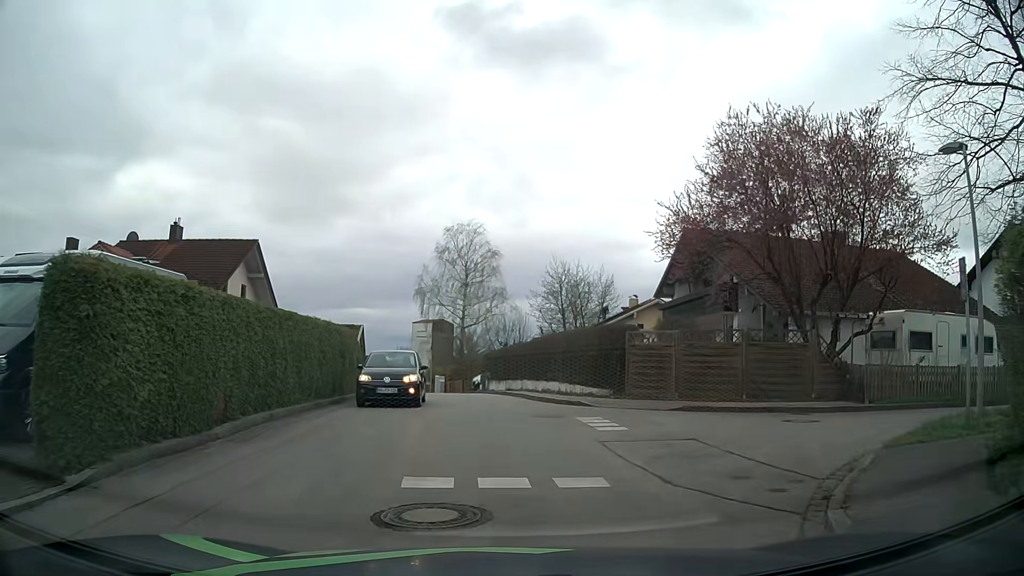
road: residential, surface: asphalt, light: Day
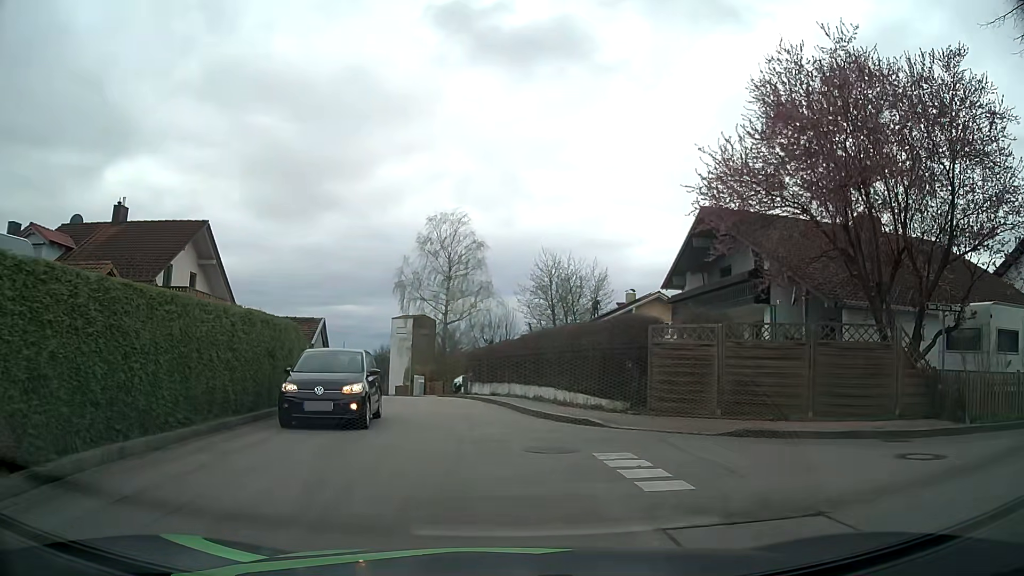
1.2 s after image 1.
(0.0, +4.8) m; 0°
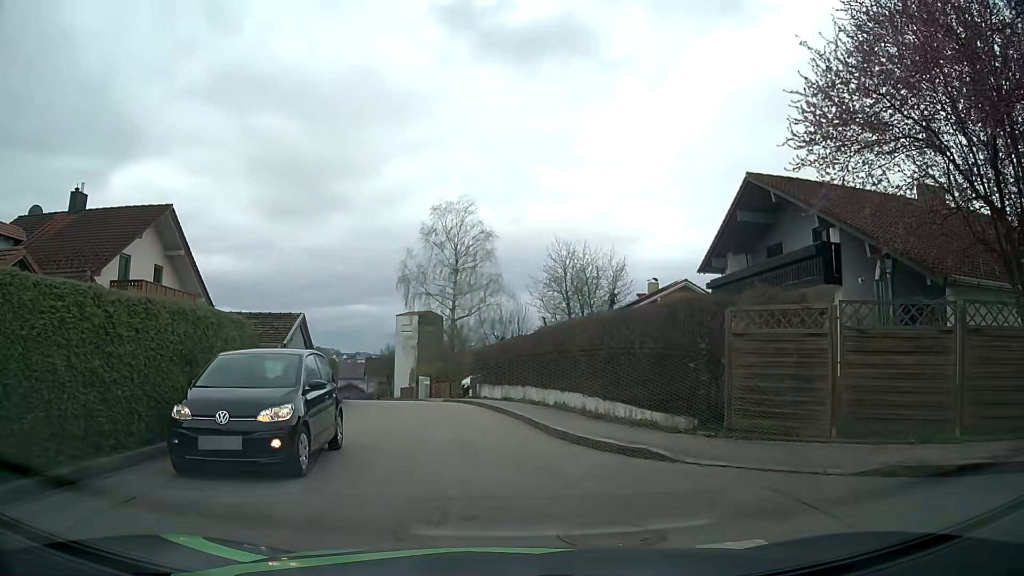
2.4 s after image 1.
(0.0, +4.6) m; 0°
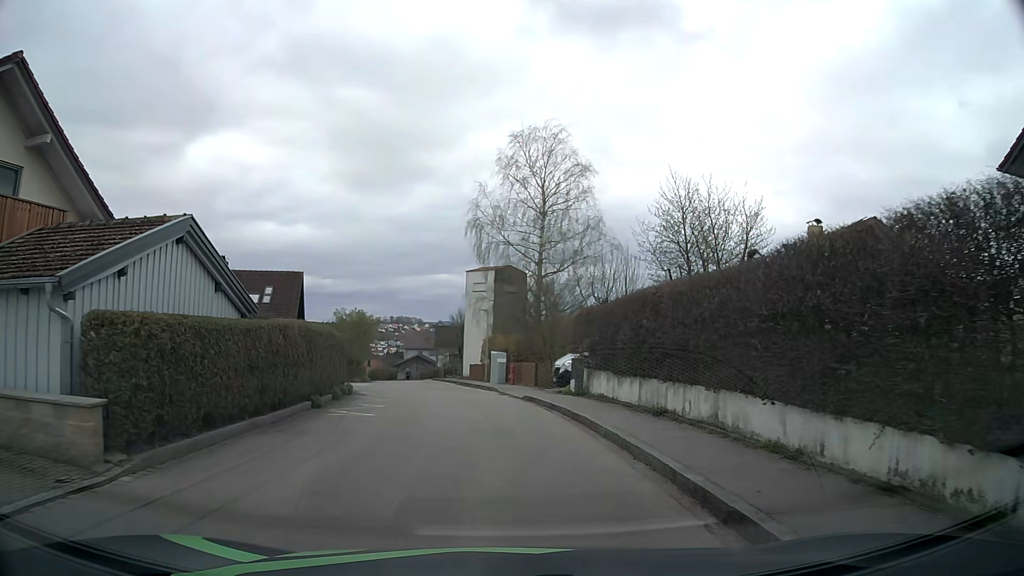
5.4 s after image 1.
(-1.3, +15.0) m; -8°
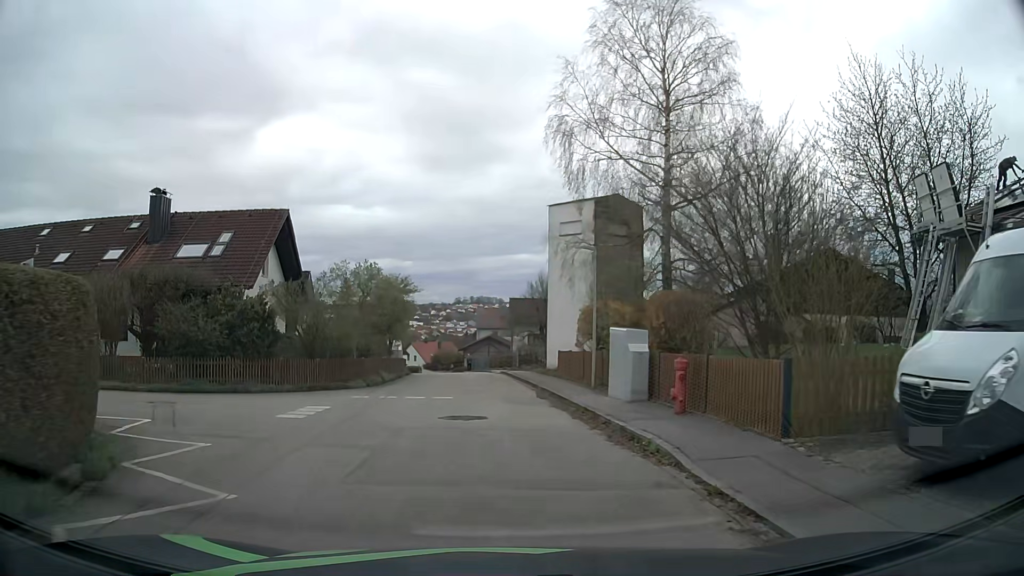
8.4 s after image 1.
(-1.0, +19.1) m; -7°
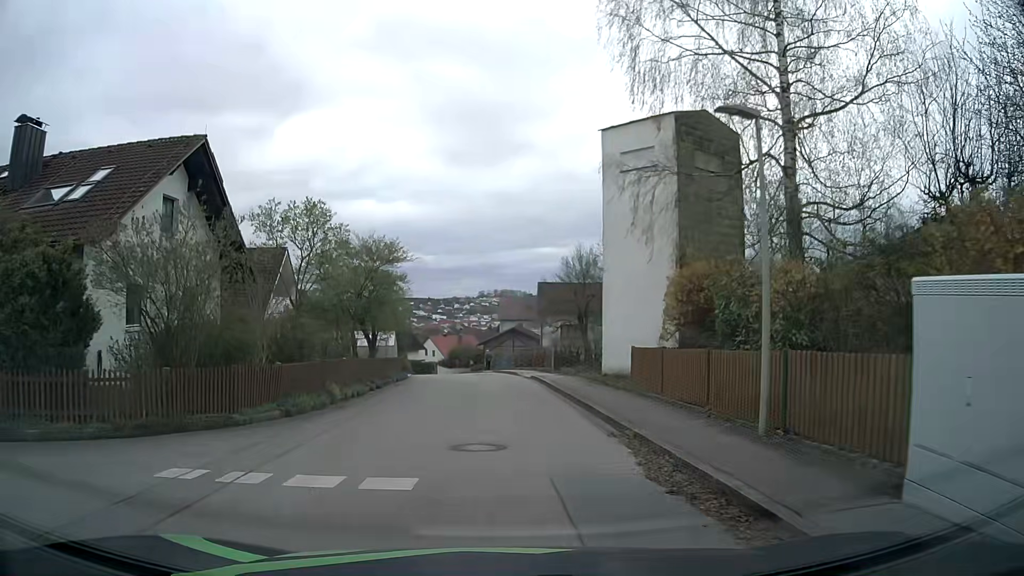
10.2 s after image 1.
(-0.3, +11.7) m; -3°
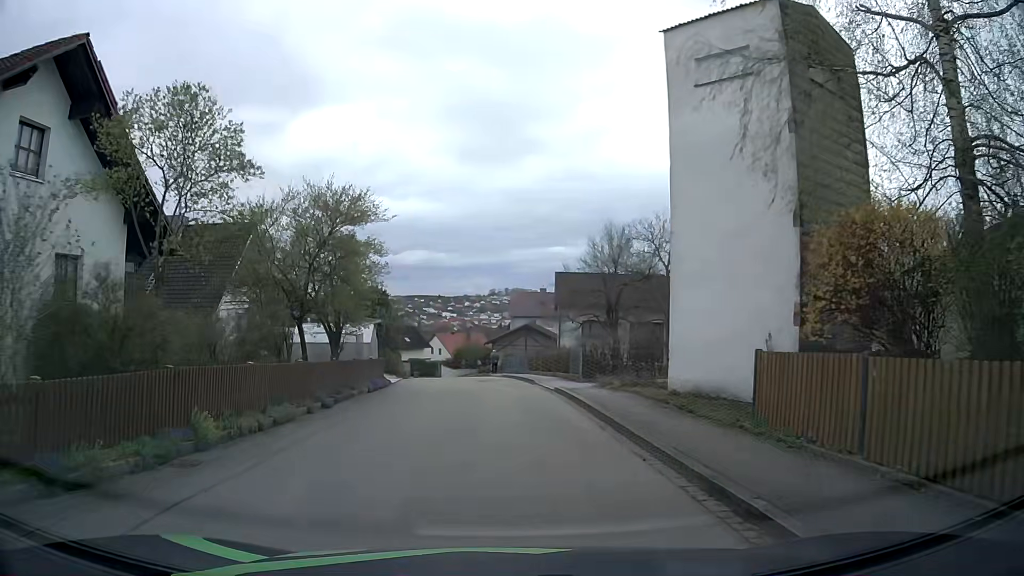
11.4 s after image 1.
(0.0, +7.9) m; 0°
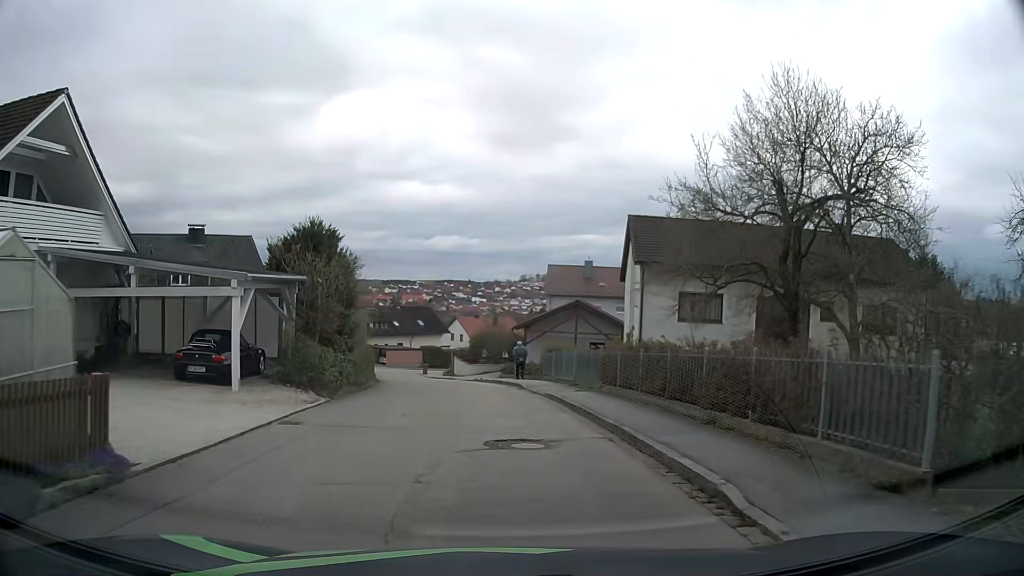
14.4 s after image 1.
(-0.6, +20.2) m; -3°
